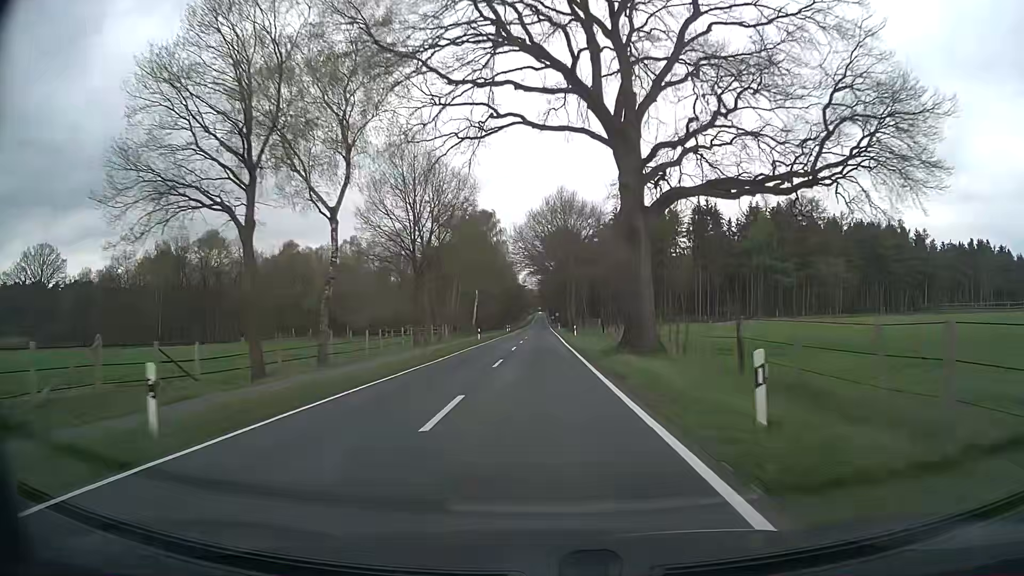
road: secondary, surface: asphalt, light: Day
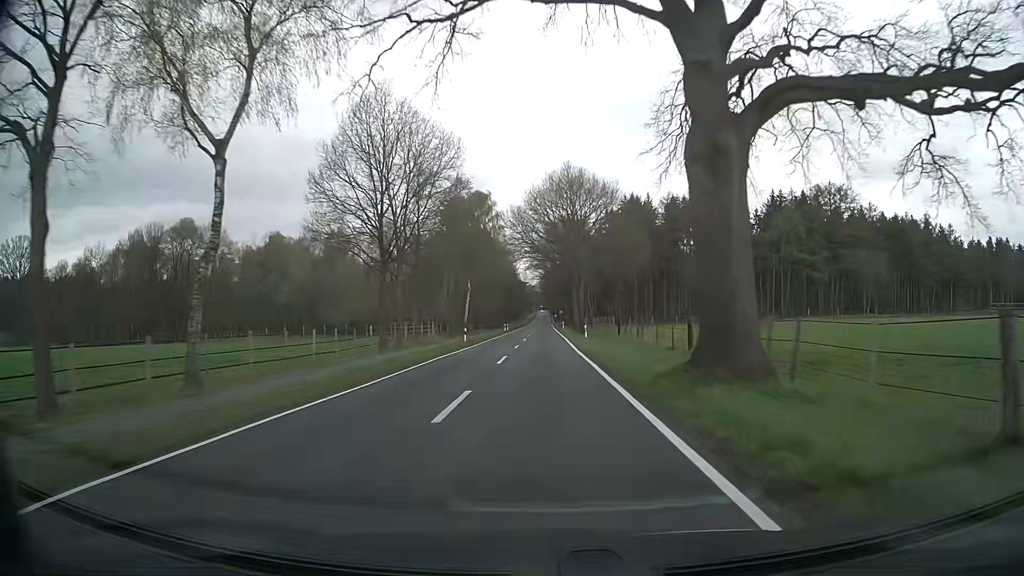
(0.0, +11.6) m; 0°
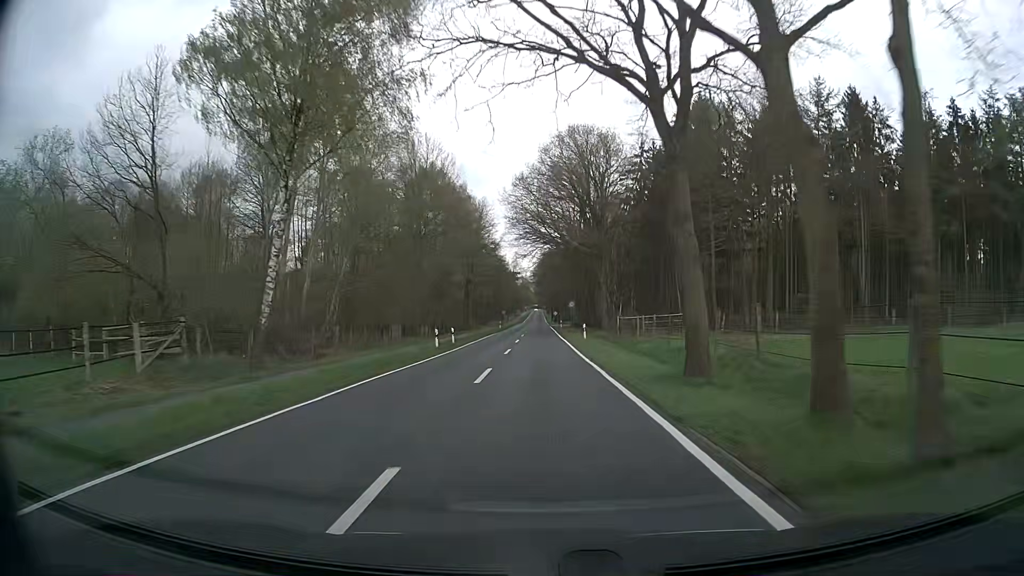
(+0.2, +55.4) m; +1°
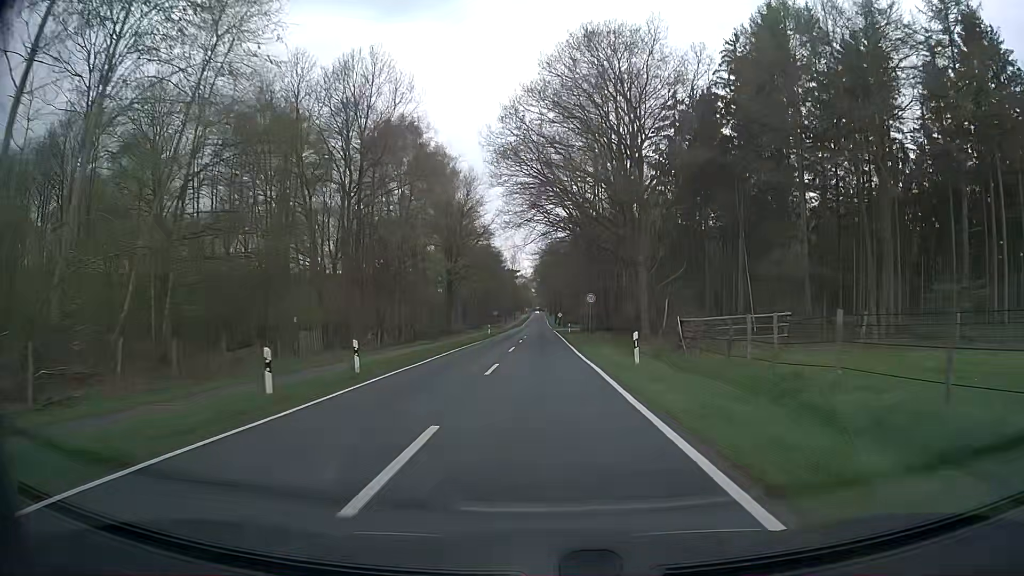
(-0.1, +21.8) m; 0°
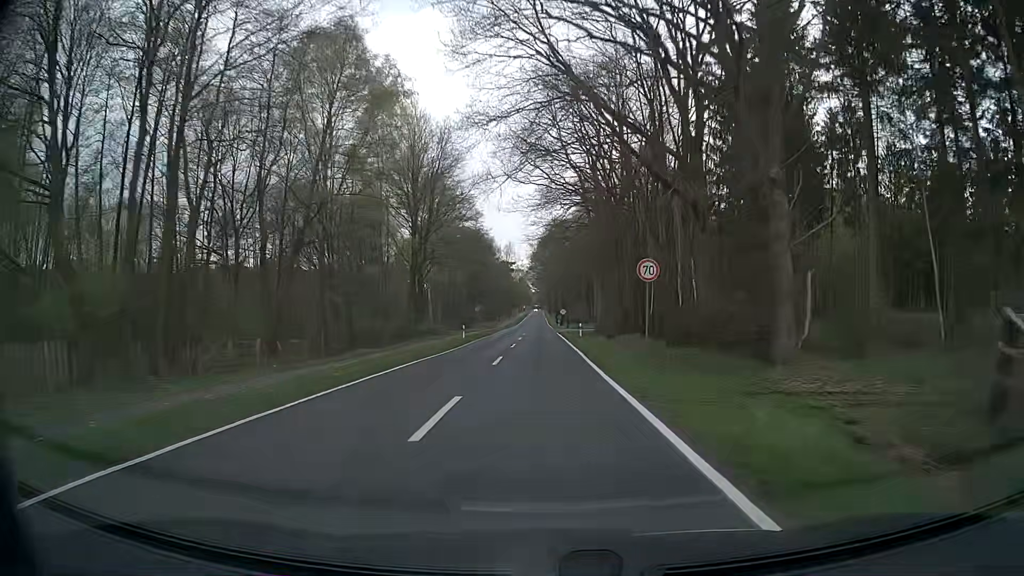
(0.0, +21.7) m; 0°
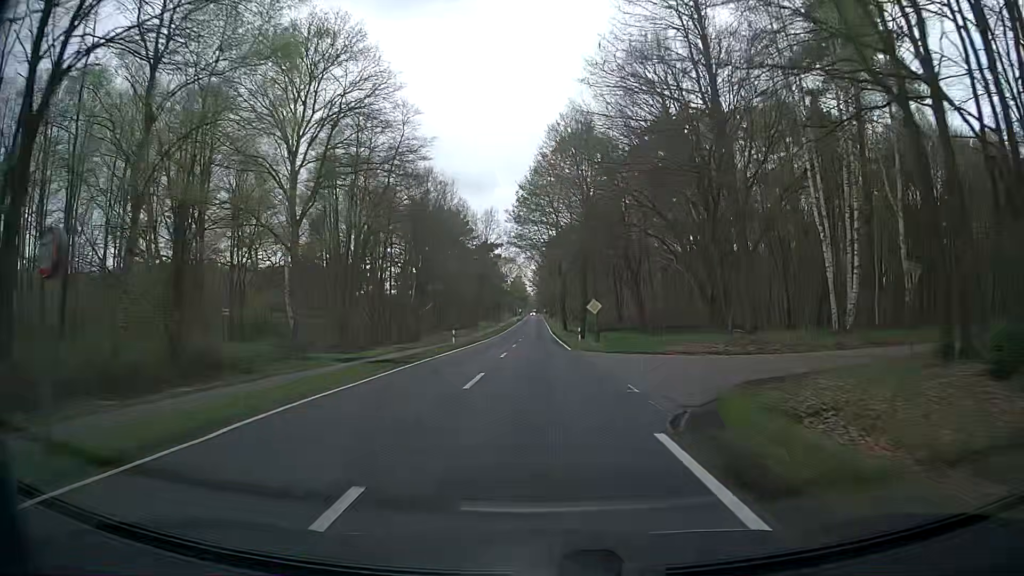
(0.0, +54.0) m; 0°
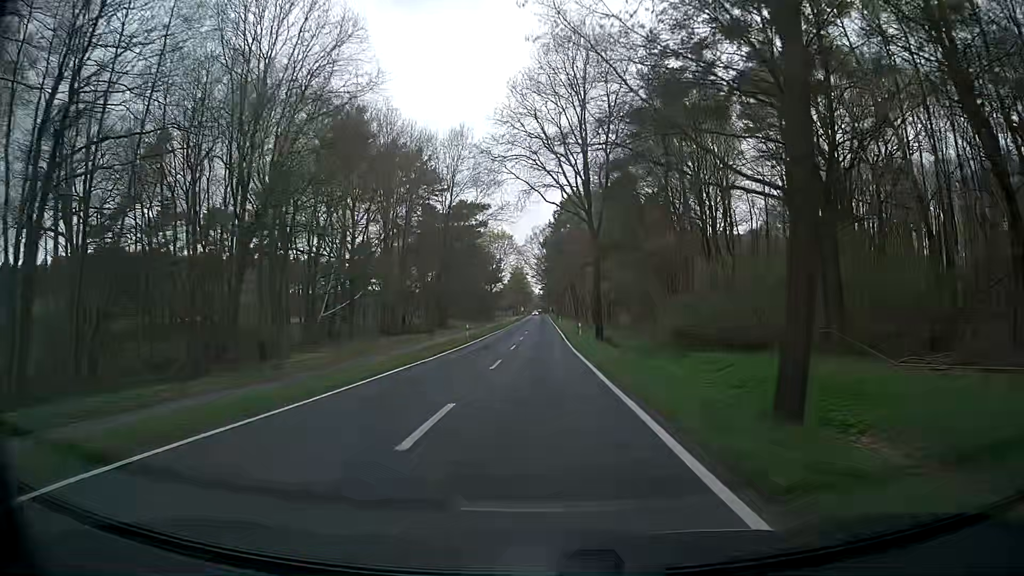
(-0.2, +43.0) m; -1°
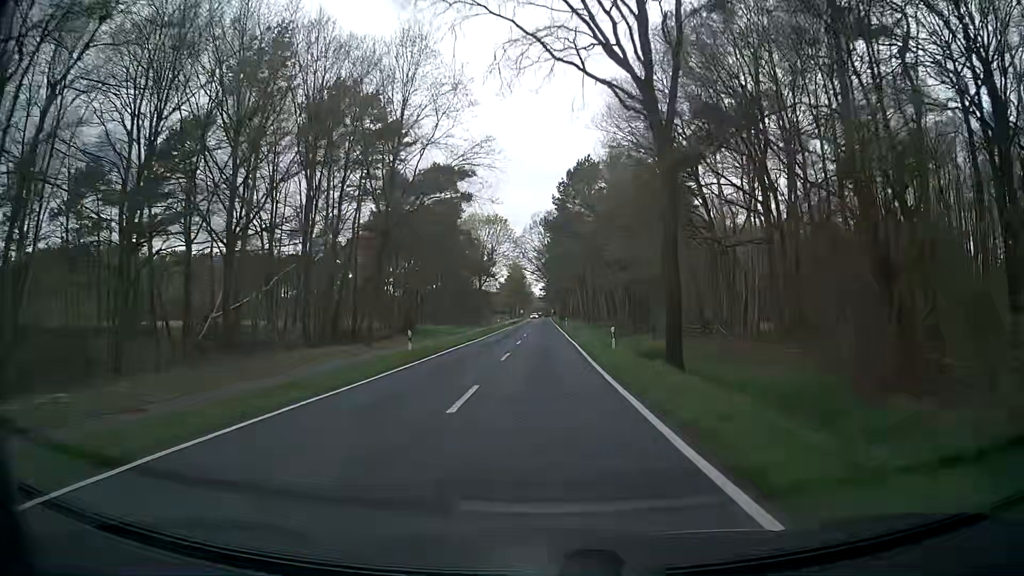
(-0.1, +21.5) m; -1°
(0, +10) (0, +20) (0, +30) (0, +40) (+1, +50) (+1, +60) (+1, +70) (+1, +80) (+1, +90) (+1, +100) m
